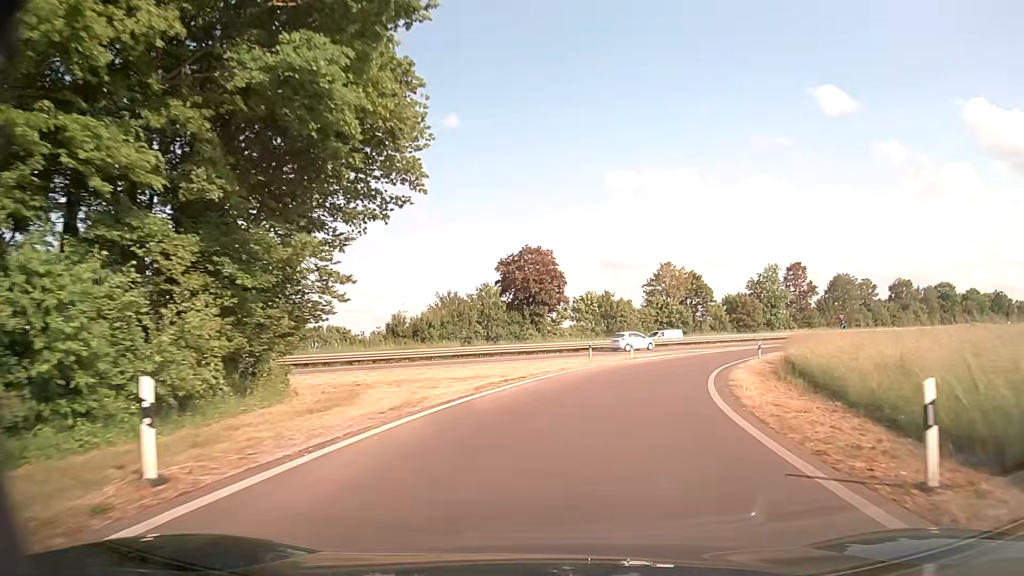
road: trunk_link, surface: asphalt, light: Day
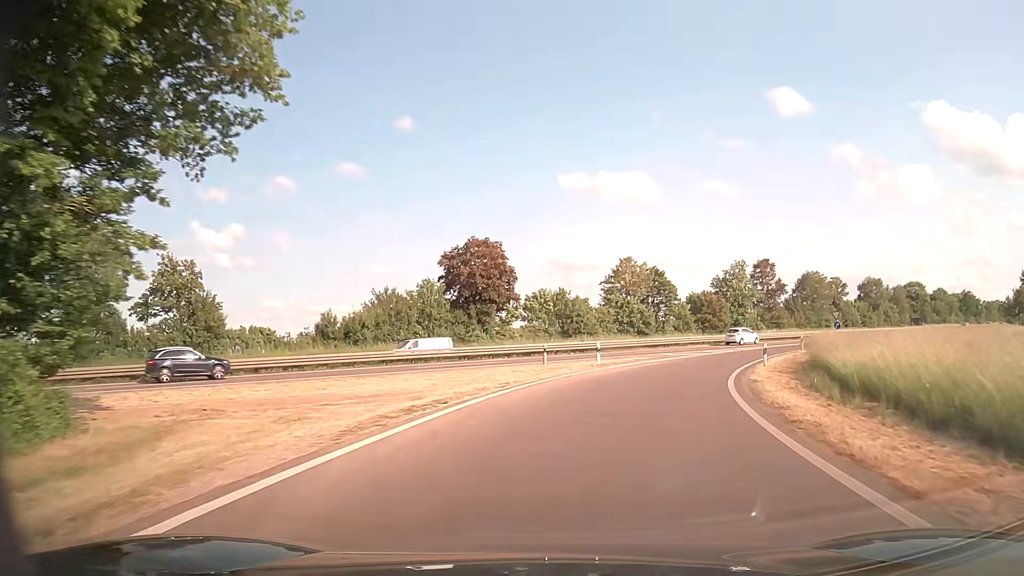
(+0.2, +8.3) m; +3°
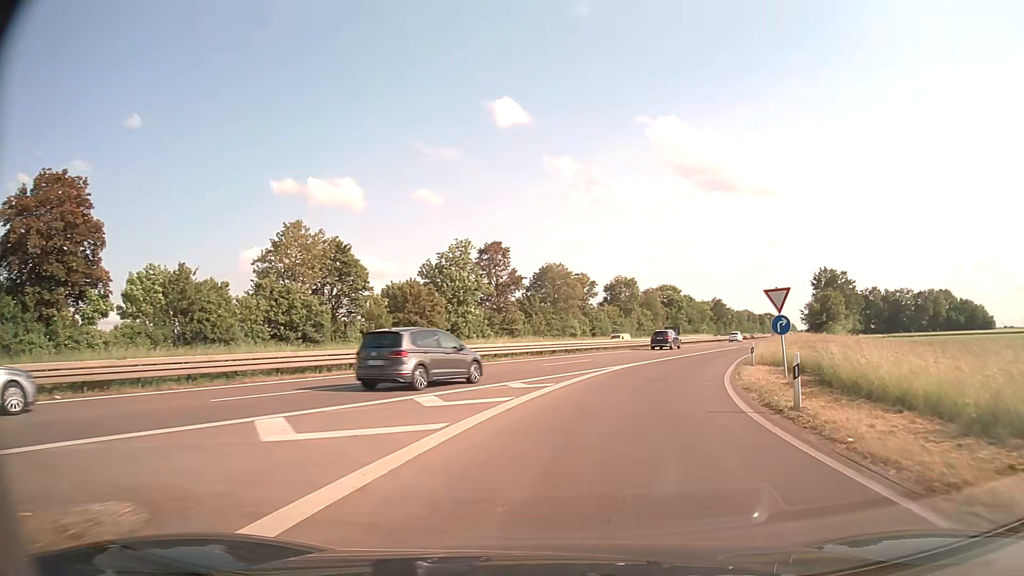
(+6.8, +32.7) m; +24°
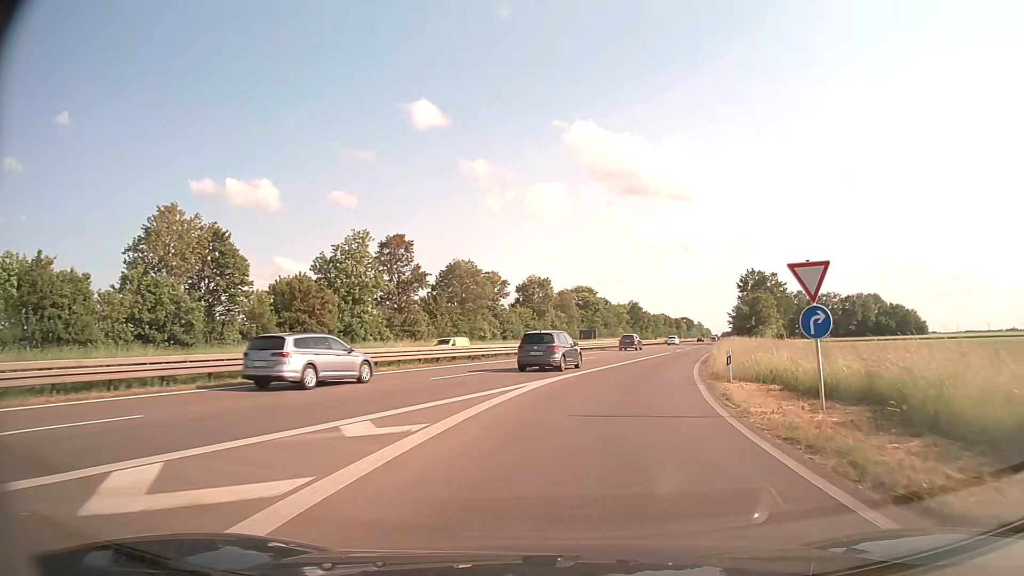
(+0.5, +8.4) m; +7°
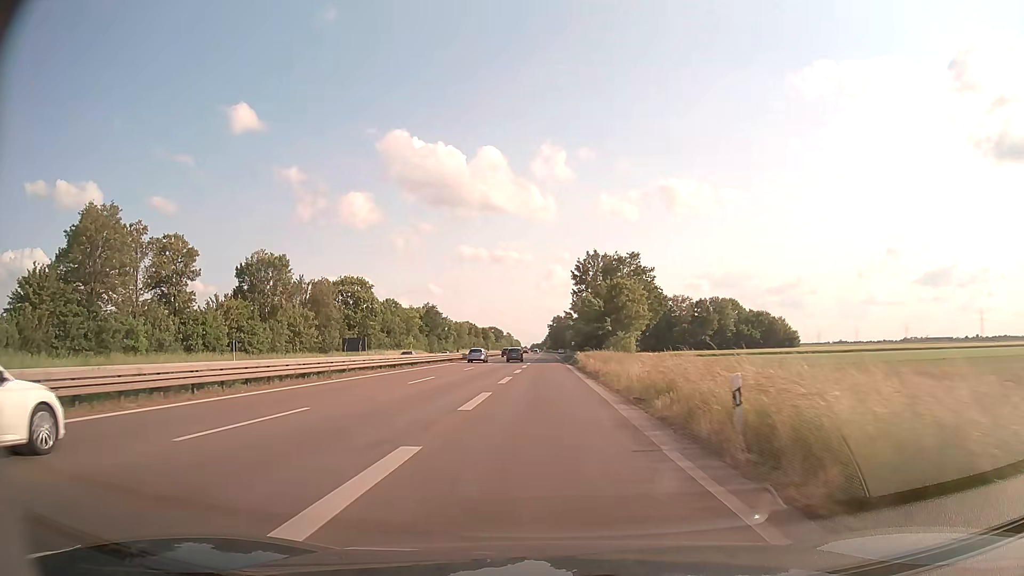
(+10.0, +46.6) m; +18°
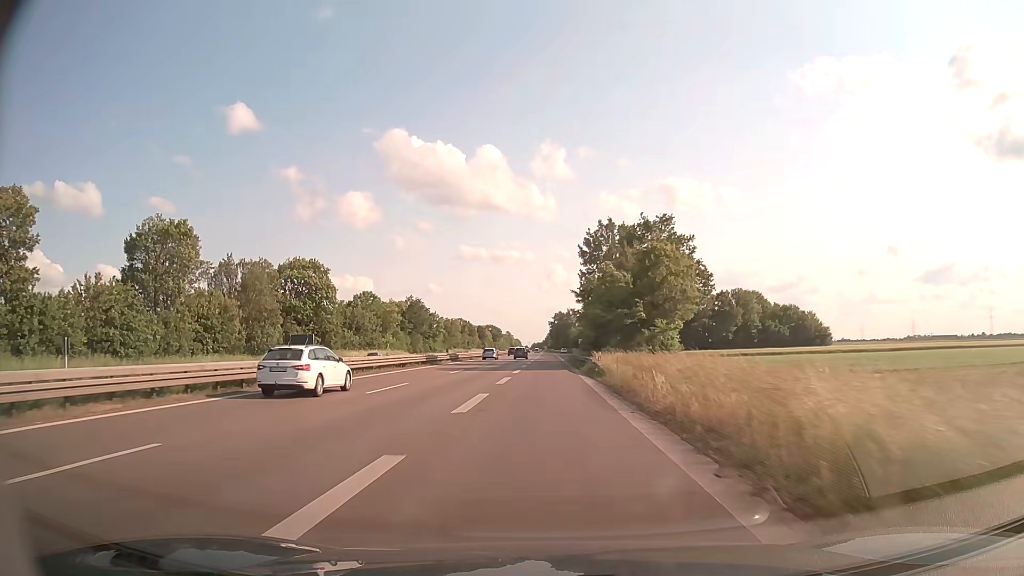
(+0.1, +25.0) m; 0°
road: trunk
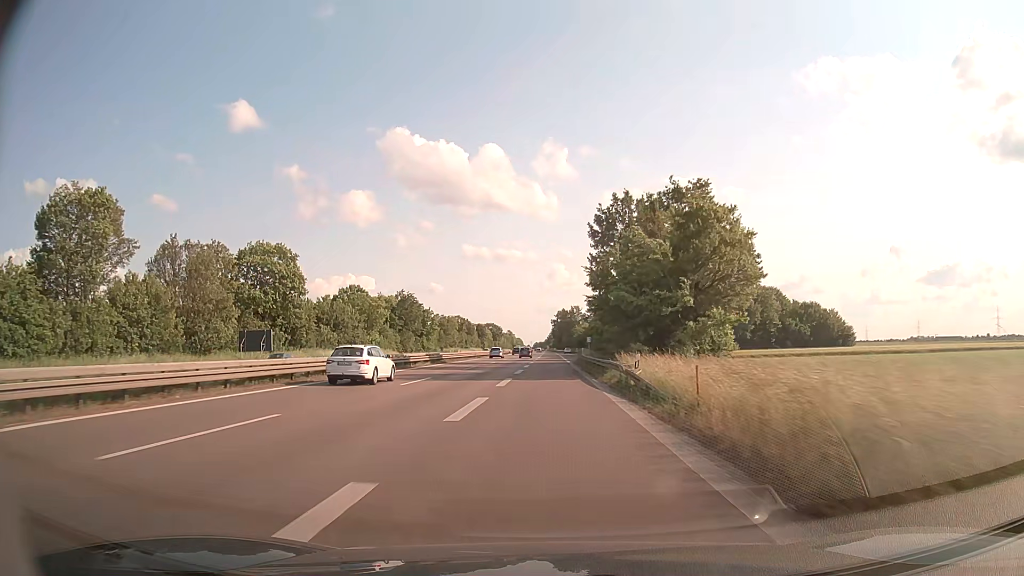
(-0.1, +14.0) m; -1°
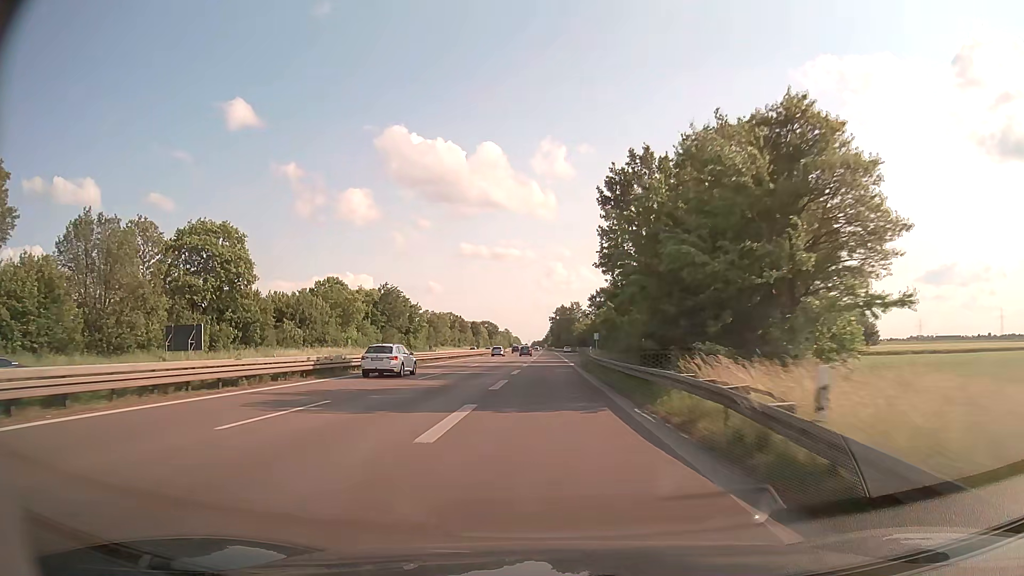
(+0.1, +14.8) m; 0°
(0, +10) (0, +20) (0, +30) (0, +40) (0, +50) (0, +60) (0, +70) (0, +80) (0, +90) (-1, +100) m
